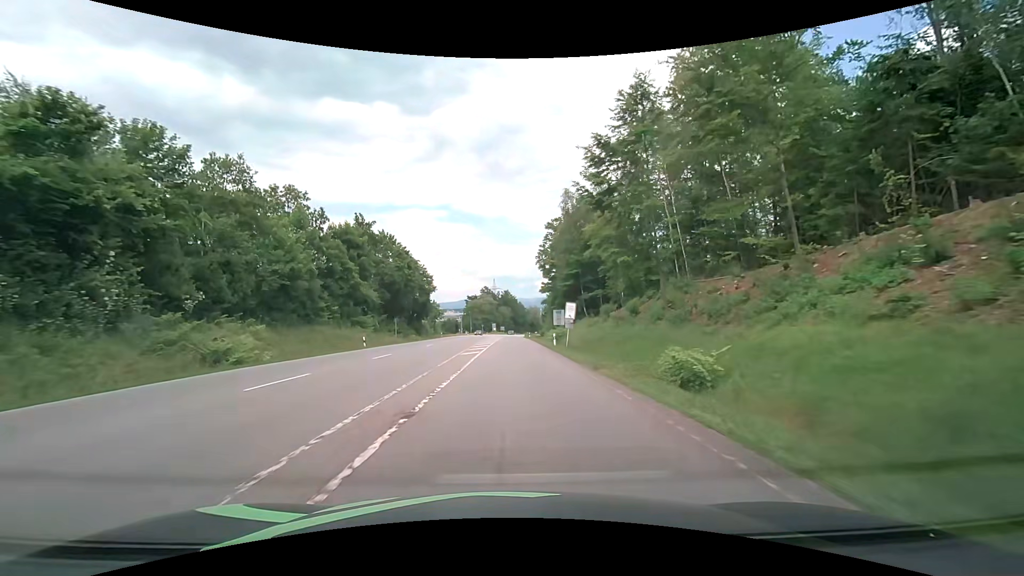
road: secondary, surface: asphalt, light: Day
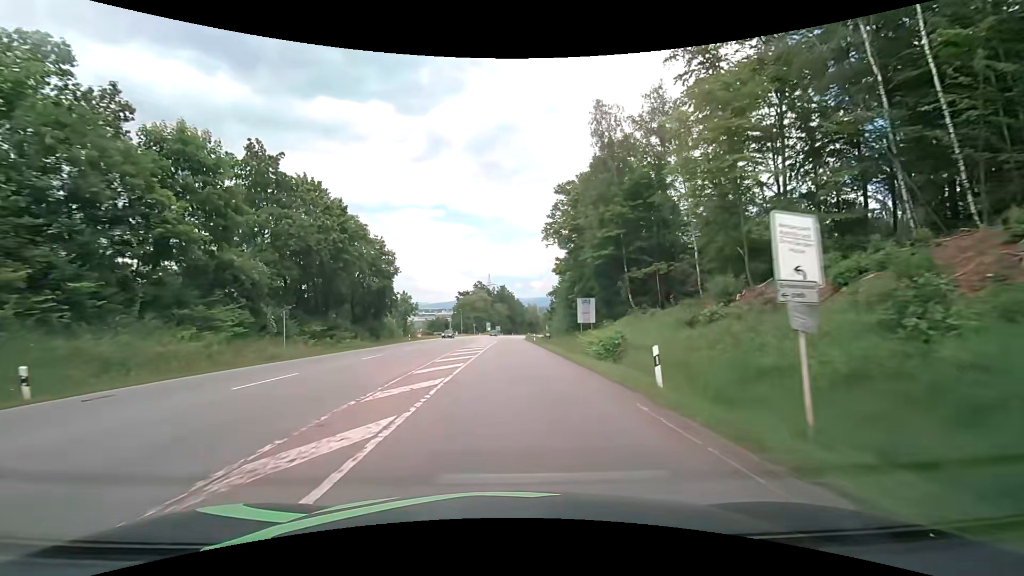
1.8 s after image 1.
(-0.1, +27.5) m; 0°
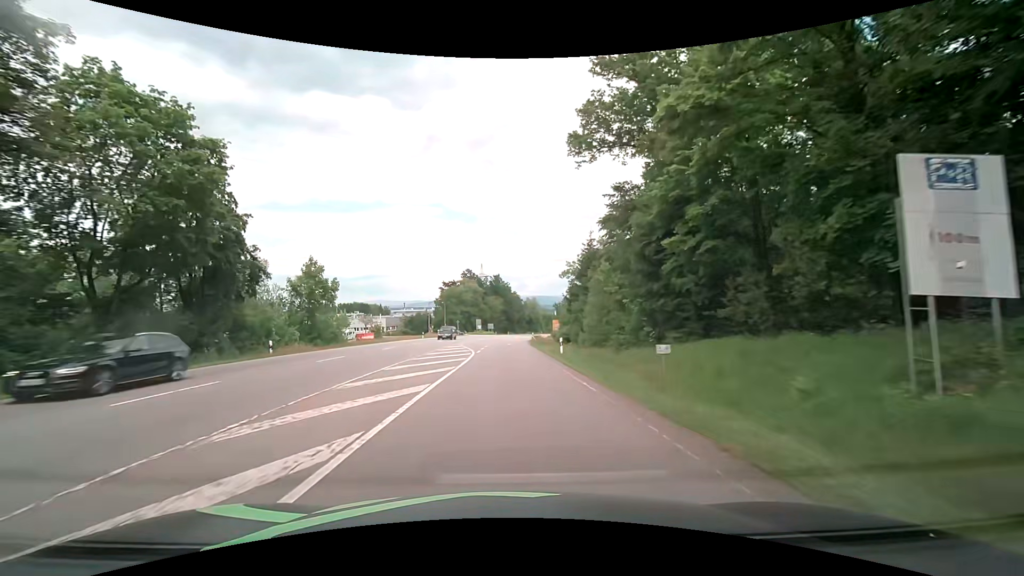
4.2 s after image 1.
(+0.4, +36.9) m; +1°
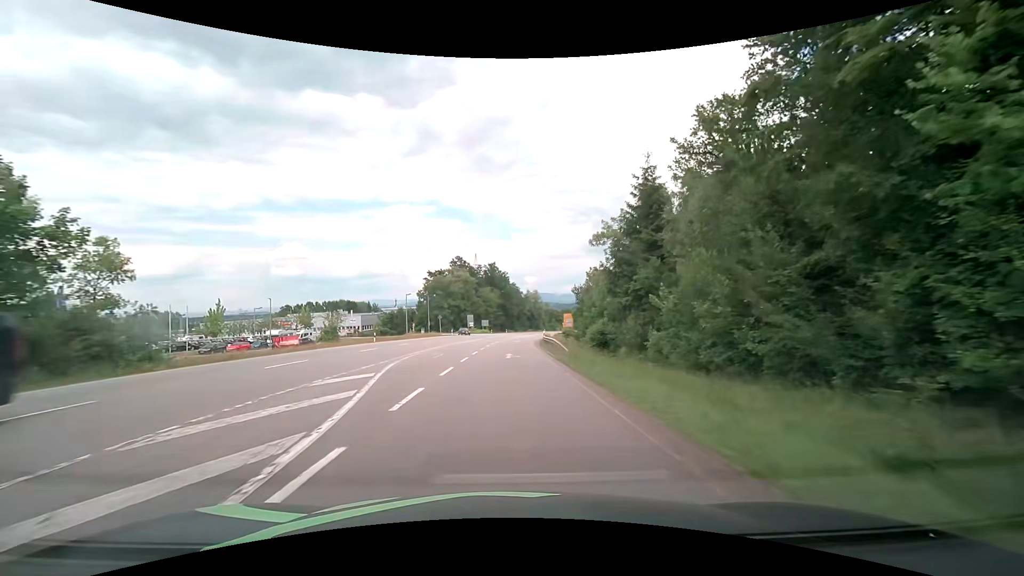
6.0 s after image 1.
(+0.1, +27.1) m; 0°
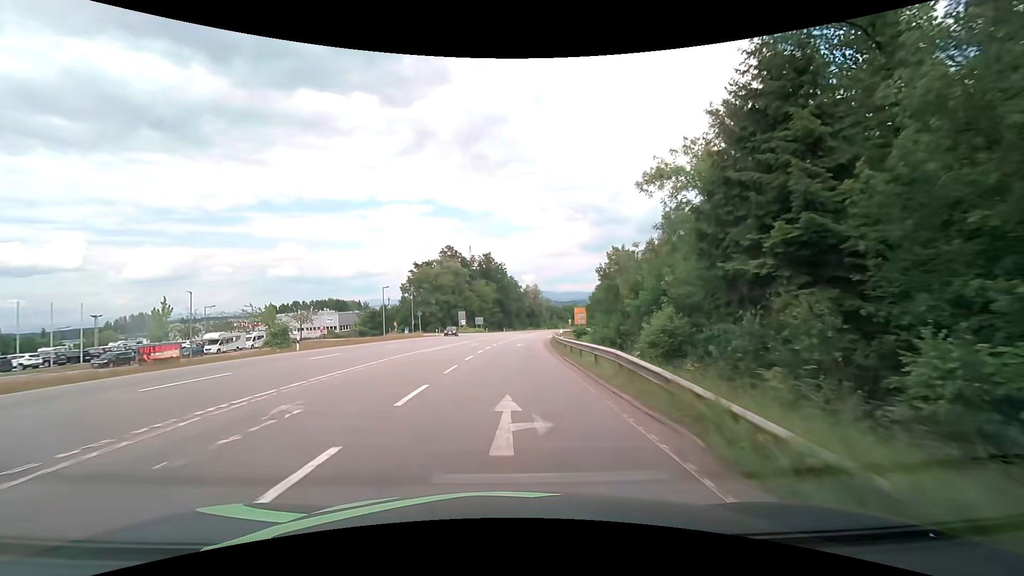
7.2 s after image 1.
(+0.1, +17.7) m; 0°
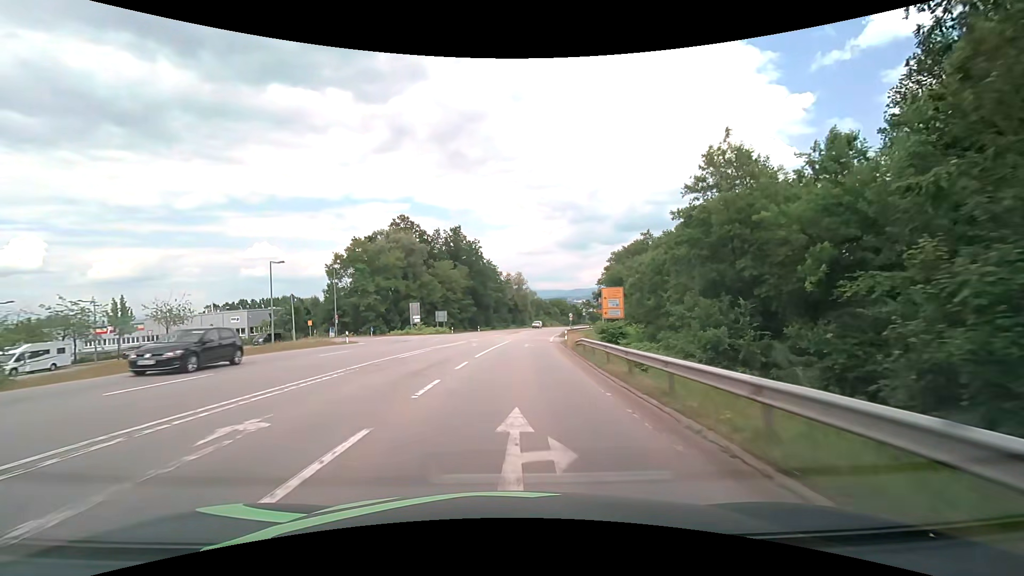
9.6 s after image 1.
(+0.5, +34.6) m; +2°
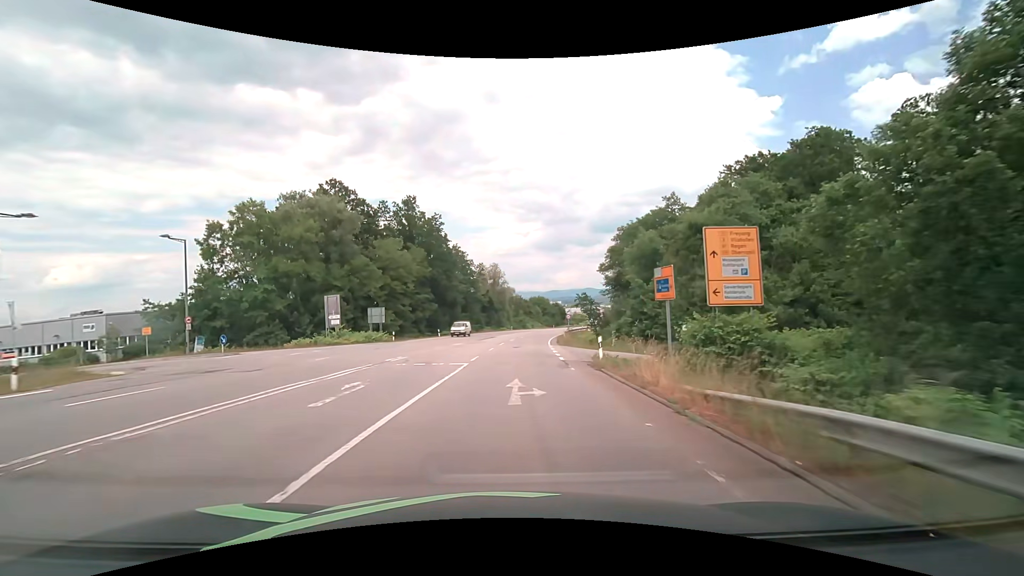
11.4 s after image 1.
(+0.8, +25.5) m; +3°
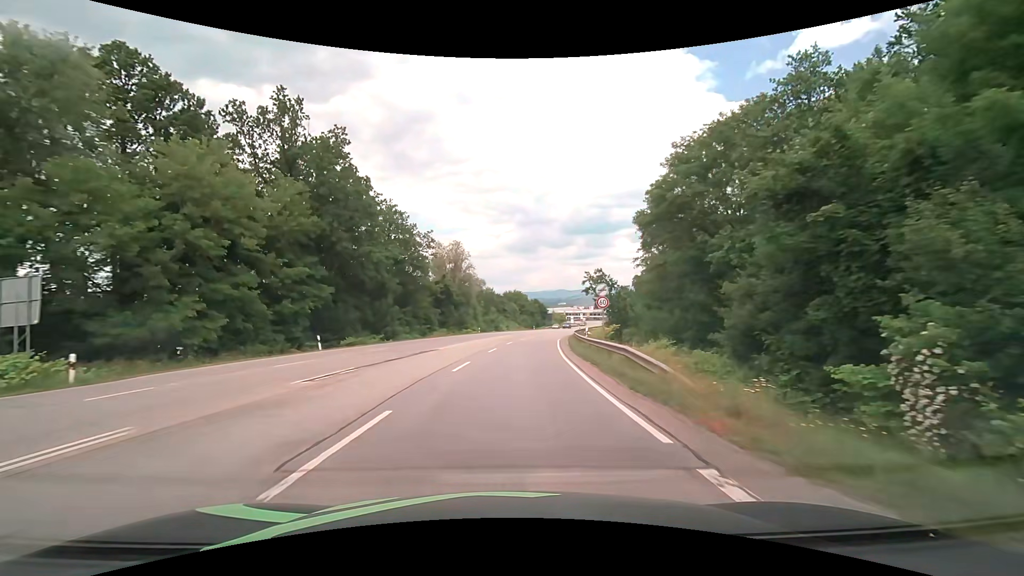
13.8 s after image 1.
(+1.1, +34.4) m; +3°
